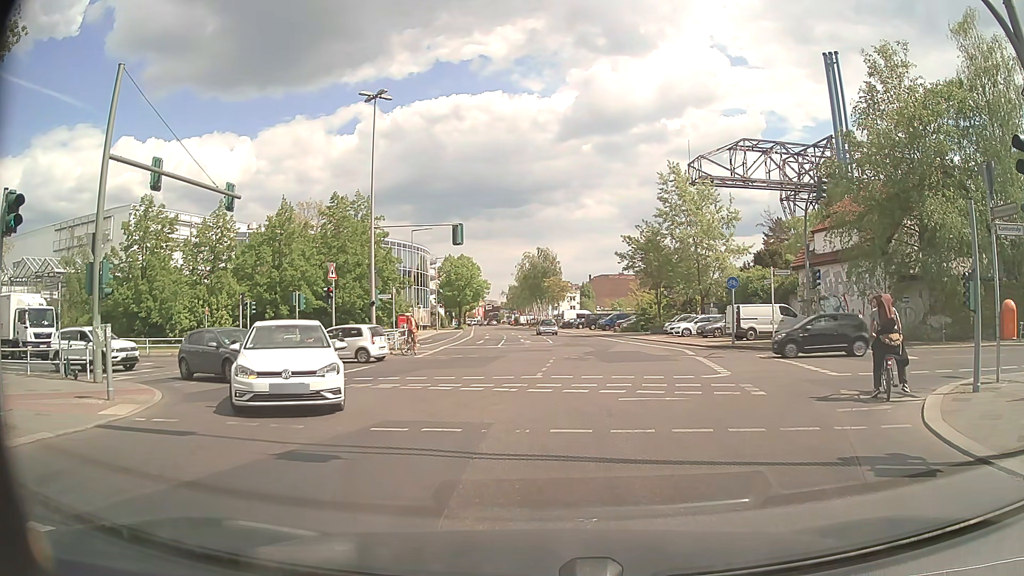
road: tertiary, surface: asphalt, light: Day
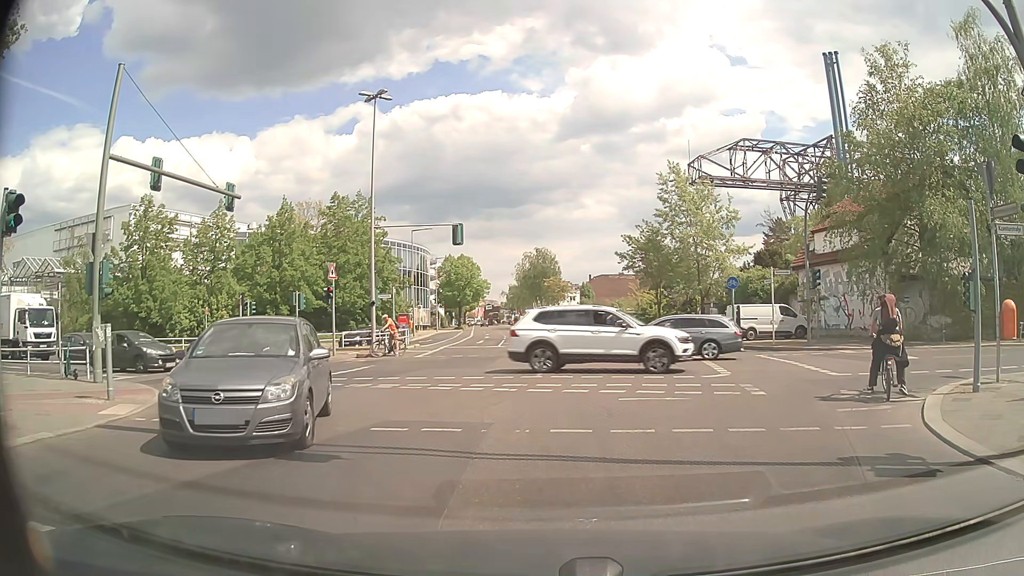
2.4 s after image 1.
(0.0, 0.0) m; 0°
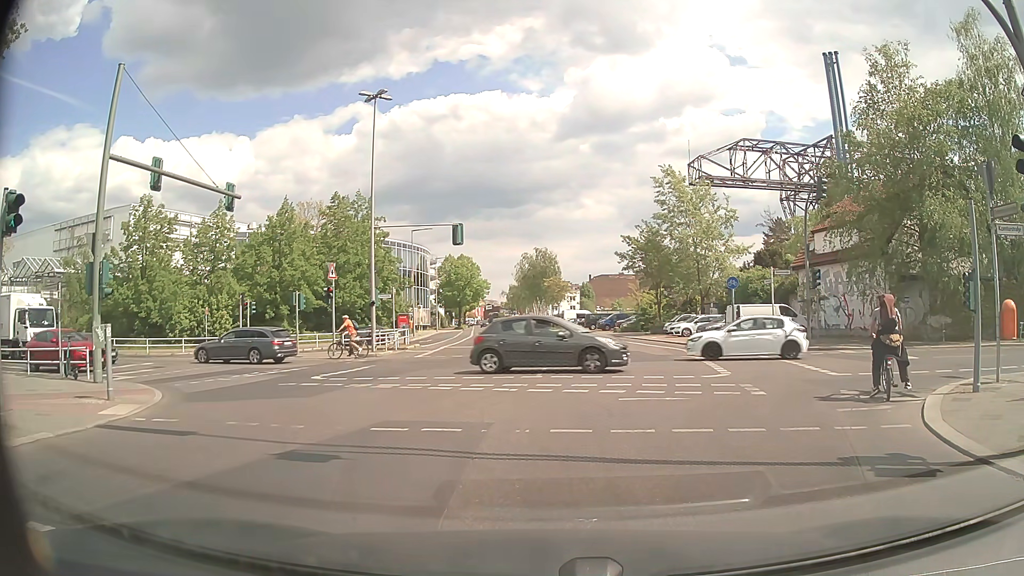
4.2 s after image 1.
(0.0, 0.0) m; 0°
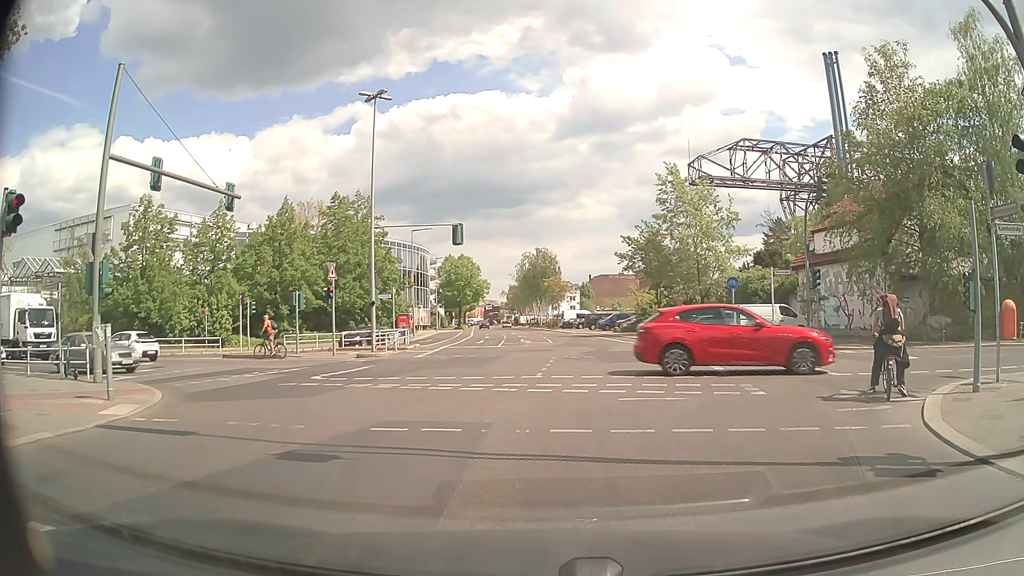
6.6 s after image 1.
(0.0, 0.0) m; 0°
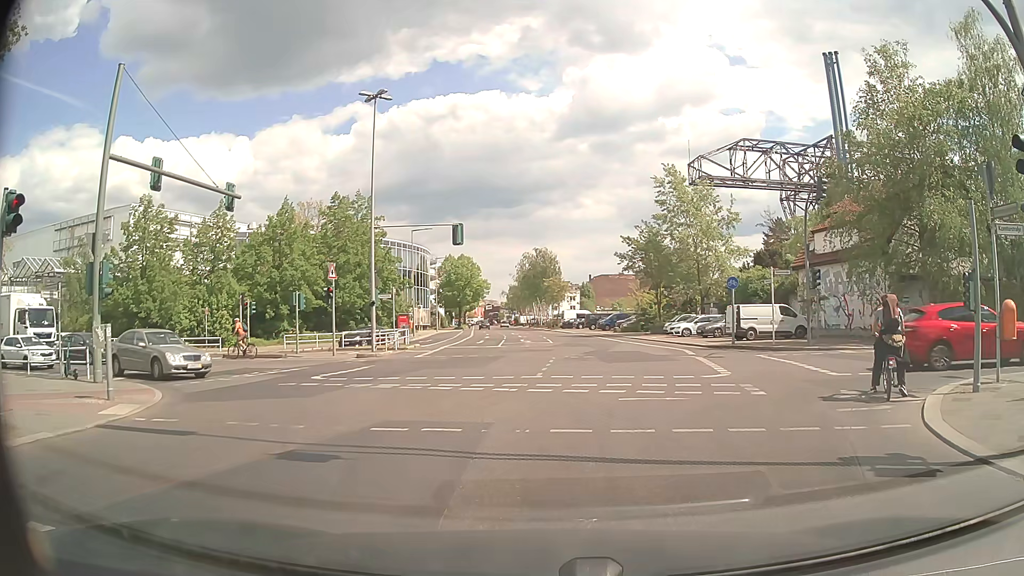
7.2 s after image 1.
(0.0, 0.0) m; 0°
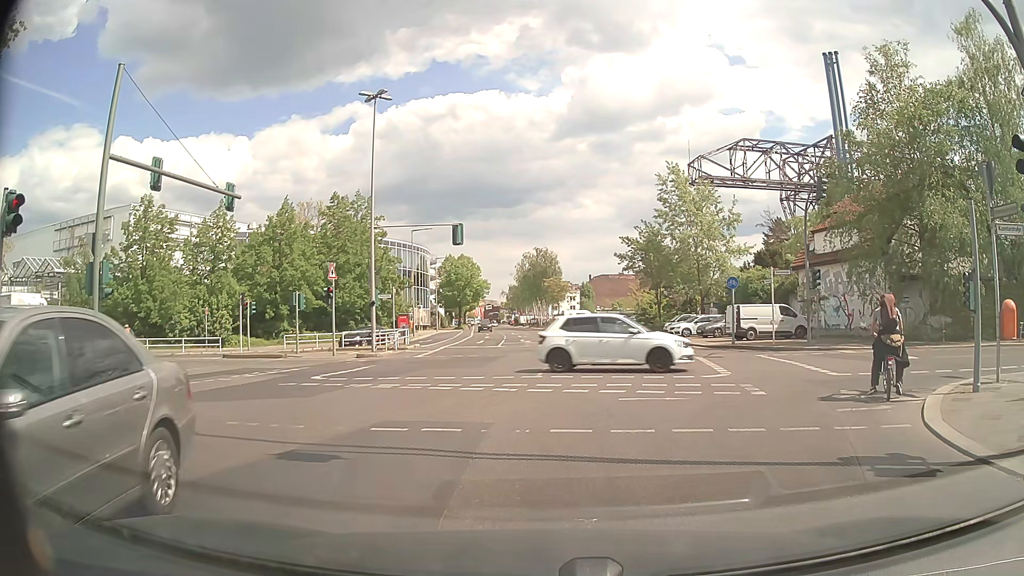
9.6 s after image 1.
(0.0, 0.0) m; 0°
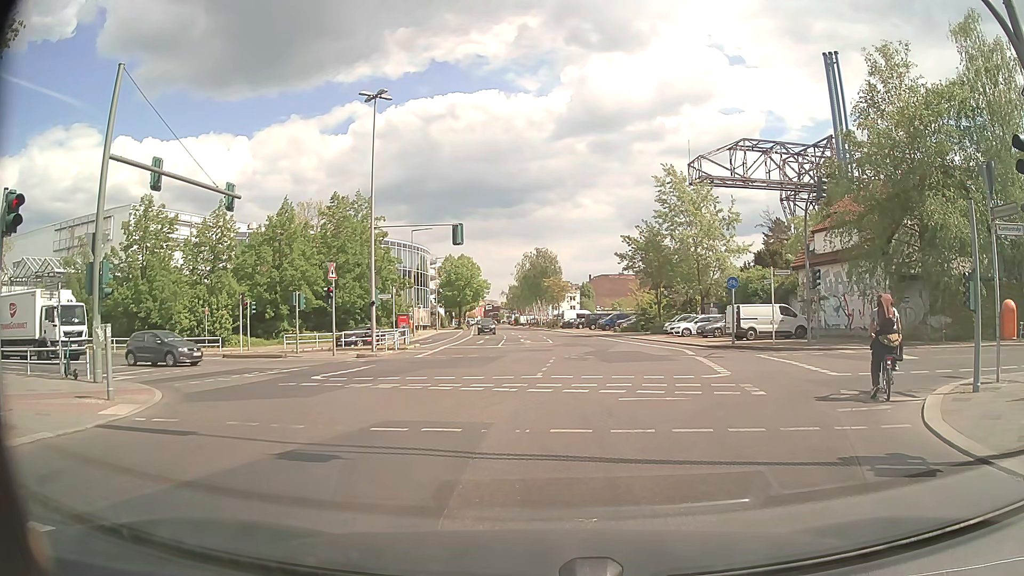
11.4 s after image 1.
(0.0, 0.0) m; 0°
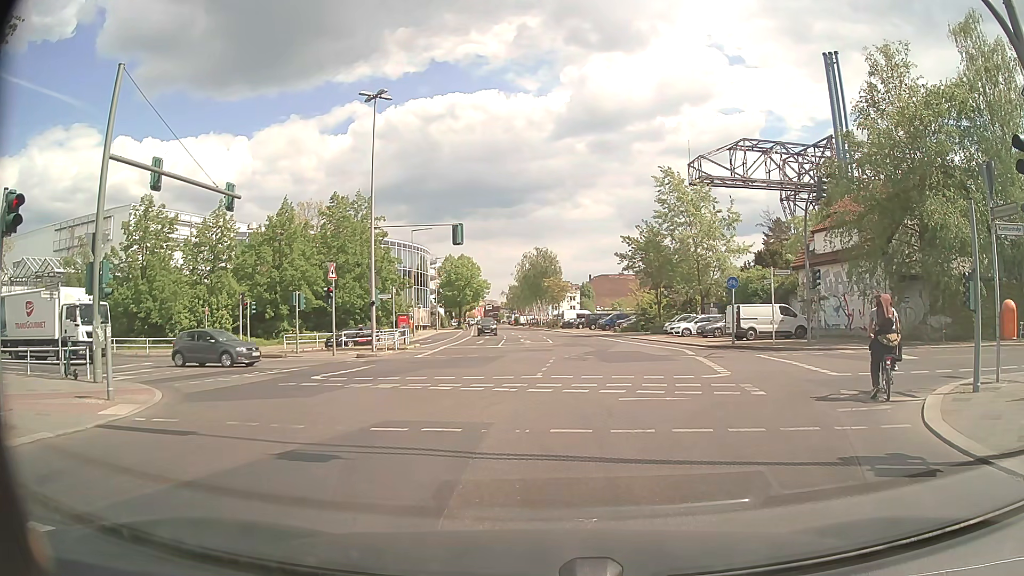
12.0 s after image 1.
(0.0, 0.0) m; 0°
(0, +10) (0, +20) (-8, +26) (-17, +30) (-27, +32) (-37, +34) (-46, +37) (-56, +39) (-66, +41) (-75, +43) m
